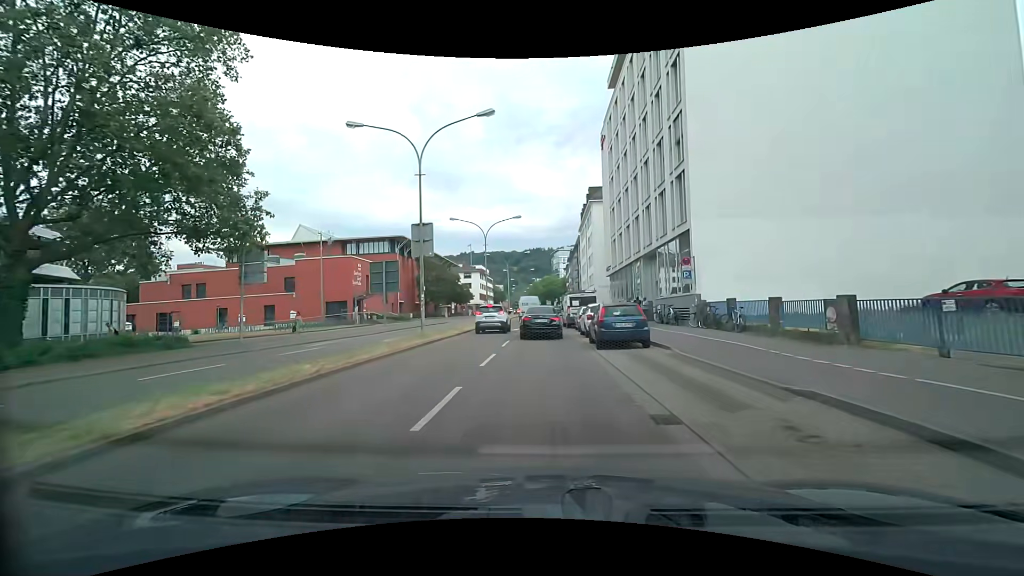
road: primary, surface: asphalt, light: Day
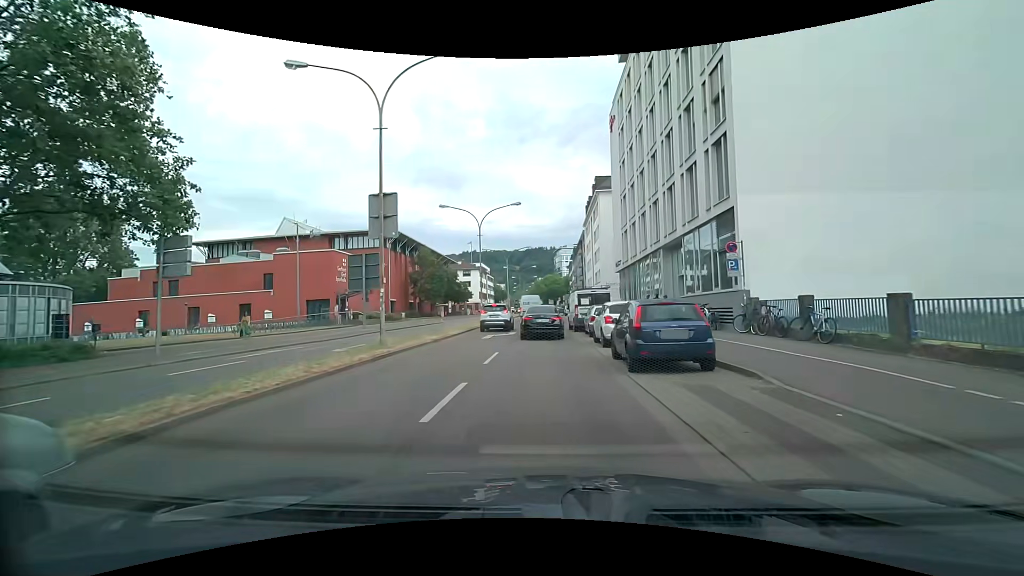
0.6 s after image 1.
(0.0, +5.7) m; 0°
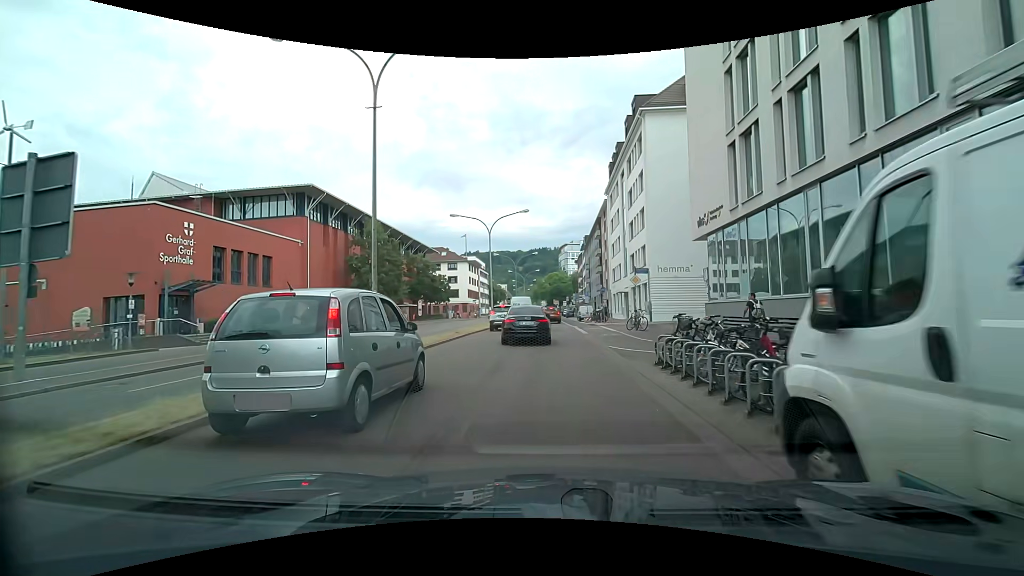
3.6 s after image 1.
(-0.3, +26.5) m; -2°
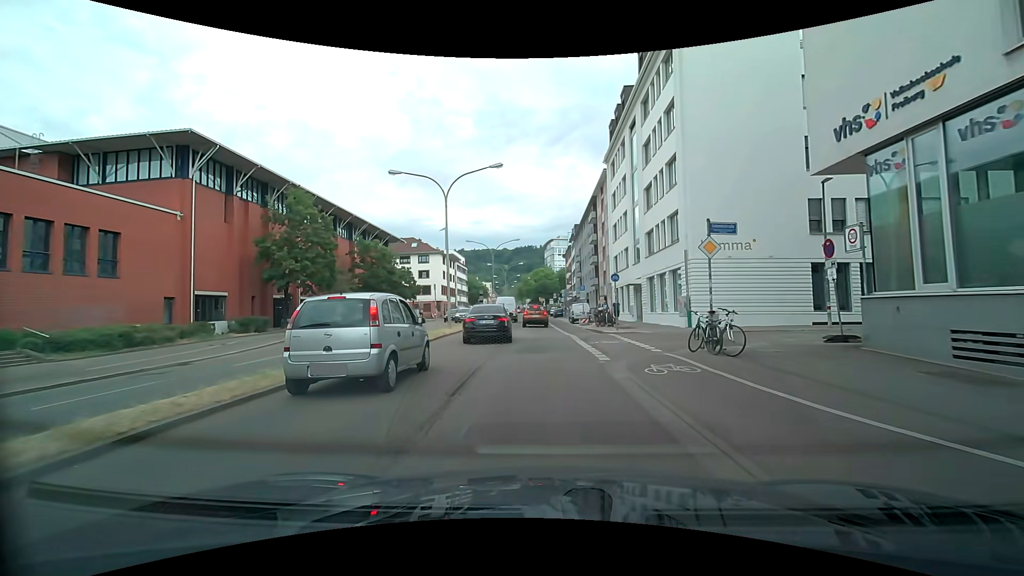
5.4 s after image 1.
(+0.5, +13.4) m; +3°
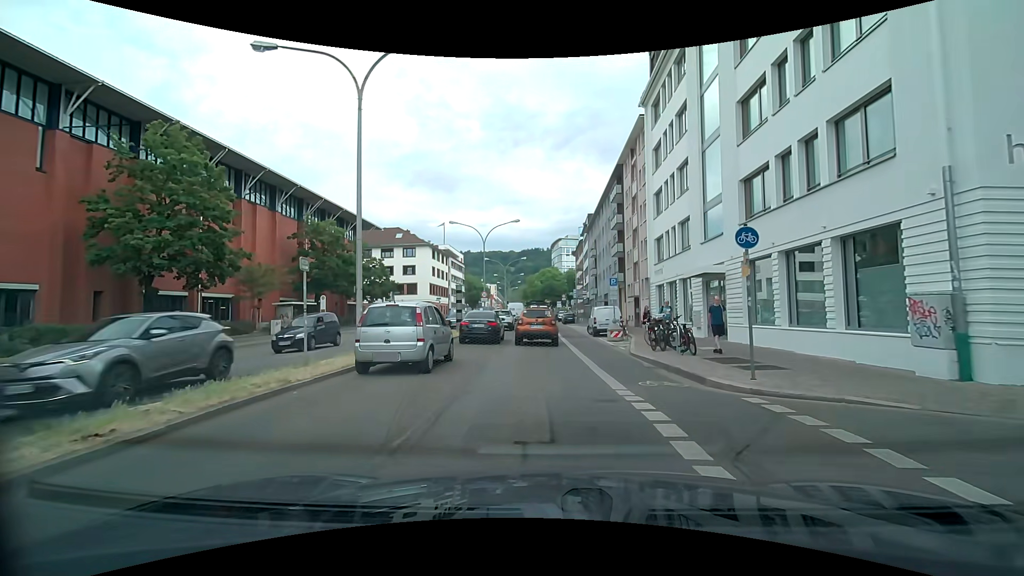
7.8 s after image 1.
(-0.1, +14.9) m; -1°
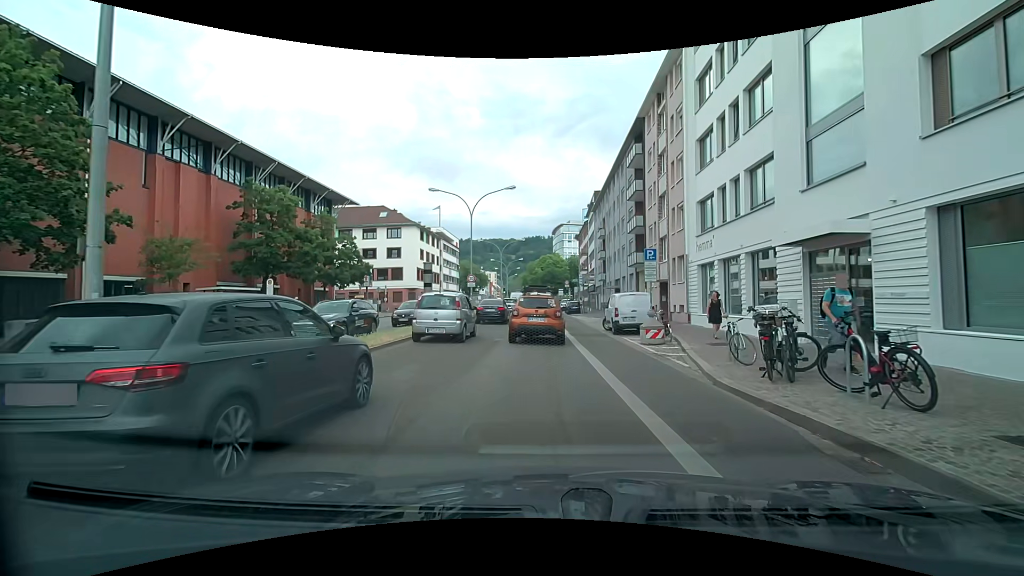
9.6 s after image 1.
(0.0, +8.5) m; 0°
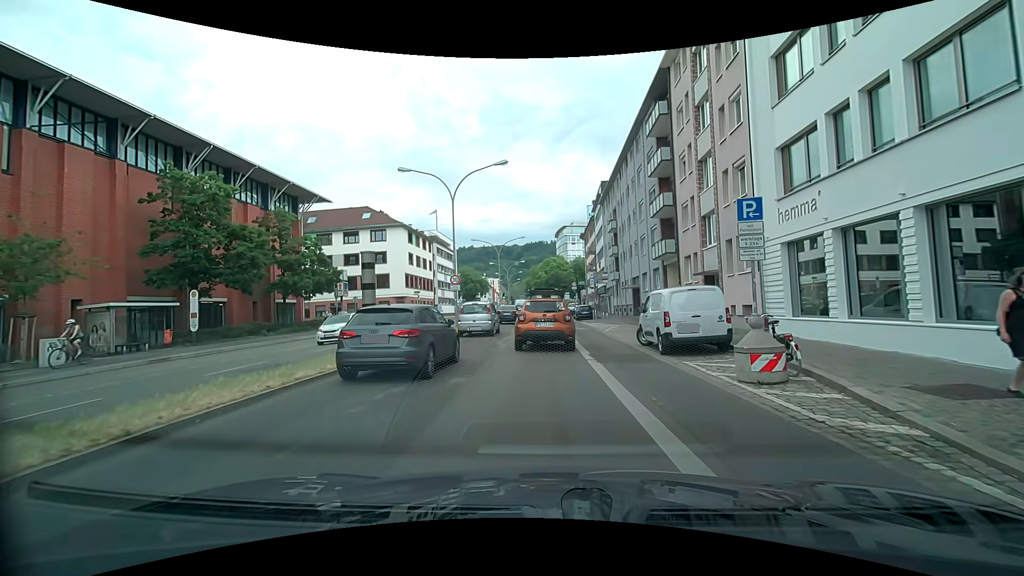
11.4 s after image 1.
(0.0, +8.2) m; -1°
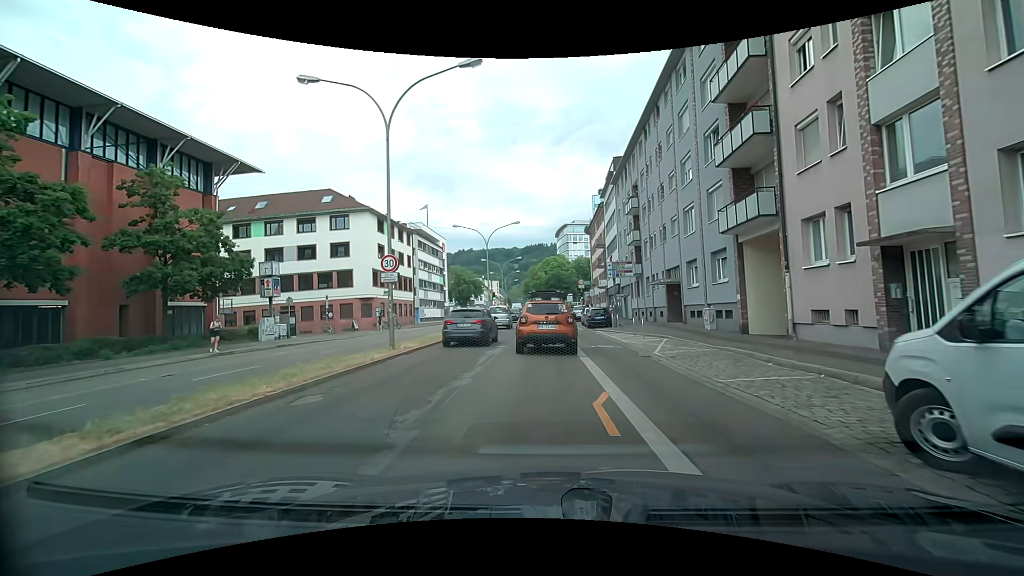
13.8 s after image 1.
(+0.1, +12.6) m; +1°
(0, +10) (-1, +20) (-2, +30) (-3, +40) (-3, +50) (-4, +60) (-4, +70) (-5, +80) (-5, +90) (-6, +100) m
